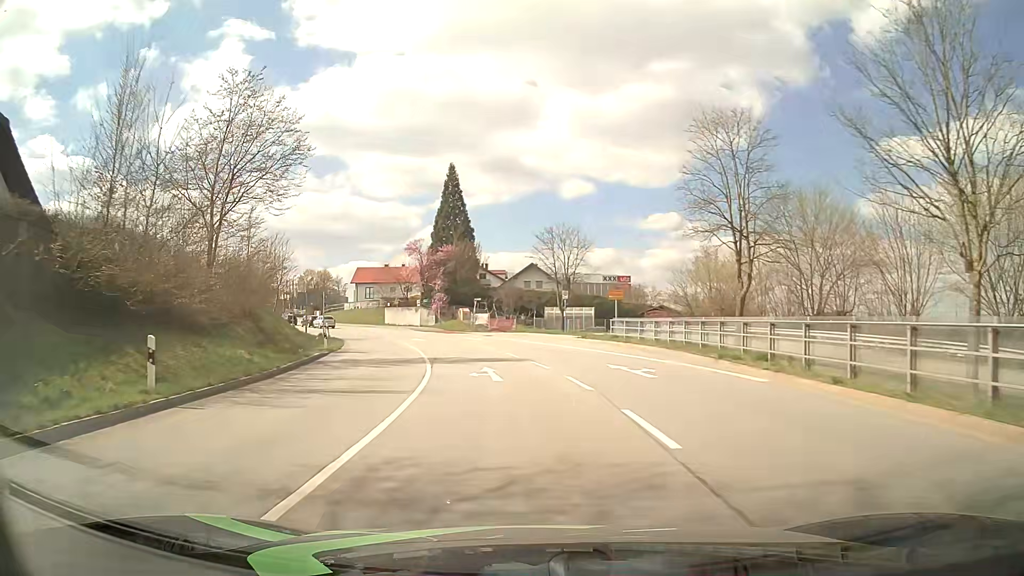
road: primary_link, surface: asphalt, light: Day
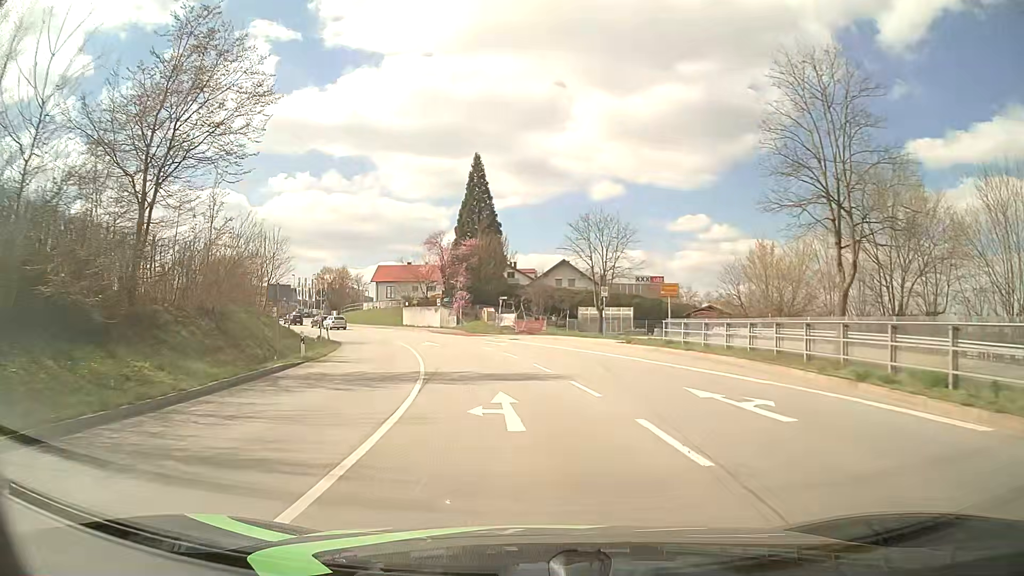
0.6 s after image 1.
(-0.1, +7.0) m; -3°
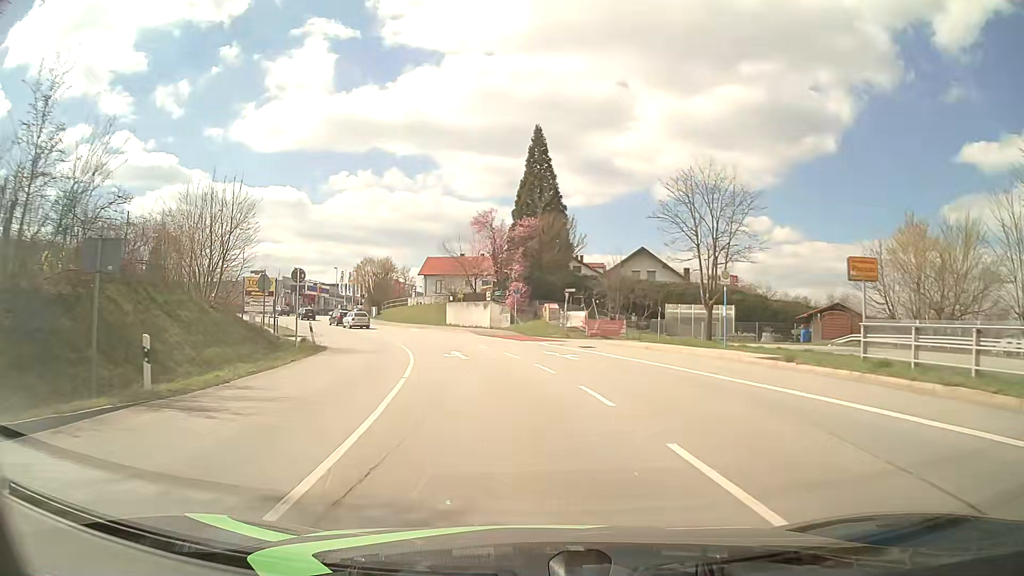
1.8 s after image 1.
(-0.6, +13.8) m; -5°
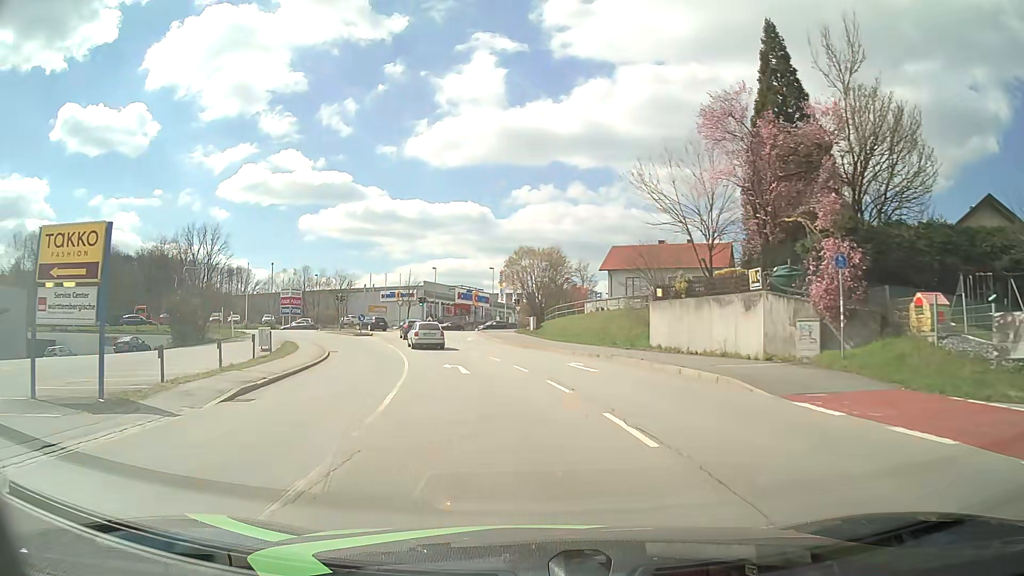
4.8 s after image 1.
(-4.3, +31.9) m; -16°
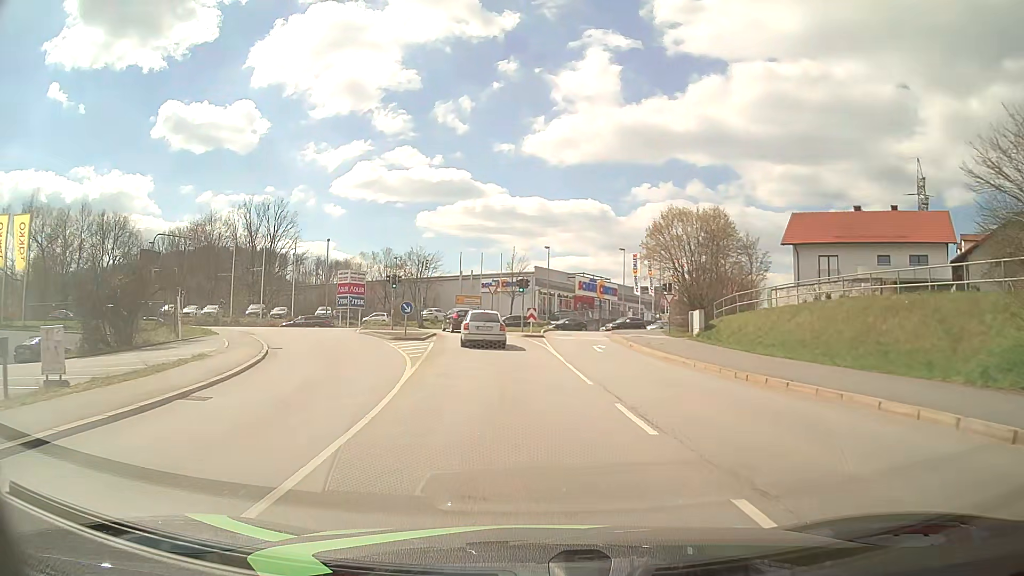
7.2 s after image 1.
(-2.1, +23.0) m; -10°
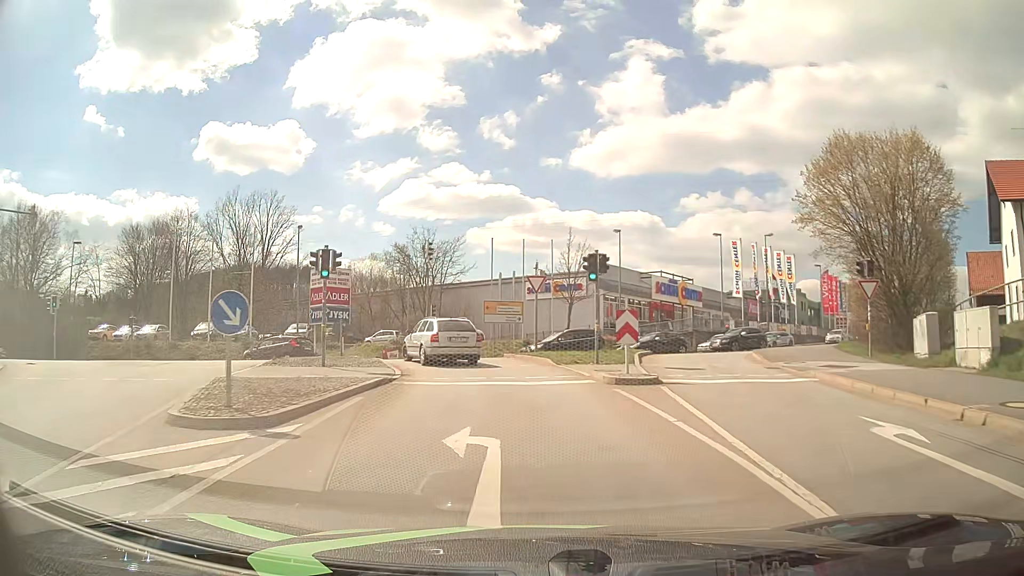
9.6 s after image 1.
(-0.8, +22.0) m; -4°
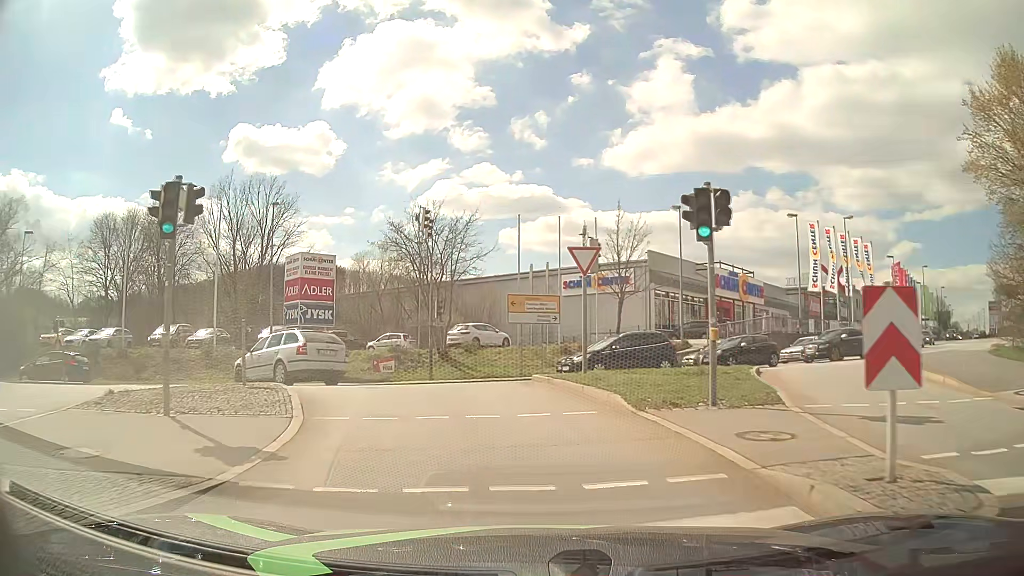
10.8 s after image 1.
(-0.2, +10.4) m; -2°
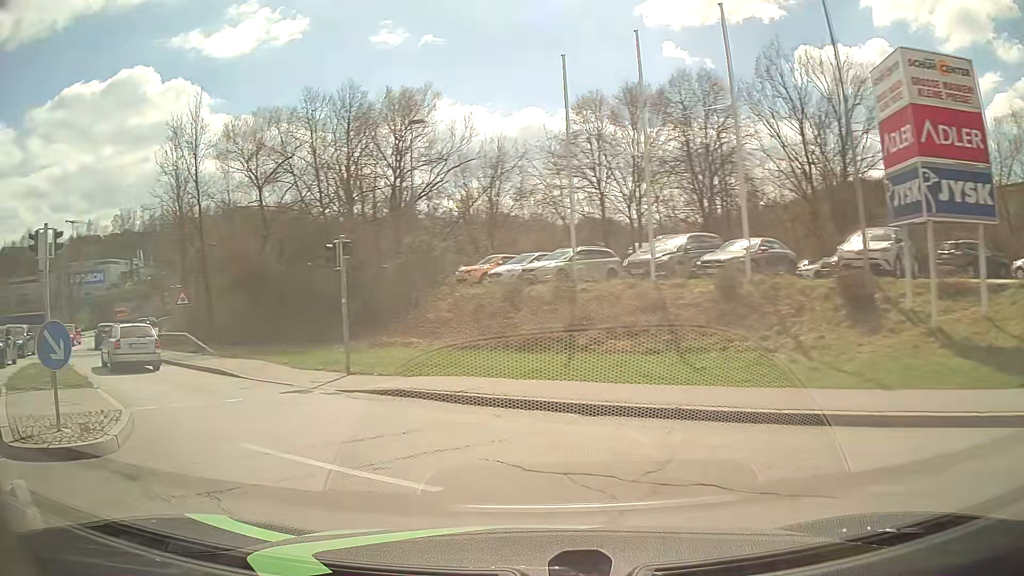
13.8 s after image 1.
(-6.3, +18.8) m; -53°
(-3, +9) (-9, +17) (-16, +24) (-22, +32) (-28, +41) (-33, +49) (-37, +58) (-42, +67) (-47, +75) (-53, +84) m
